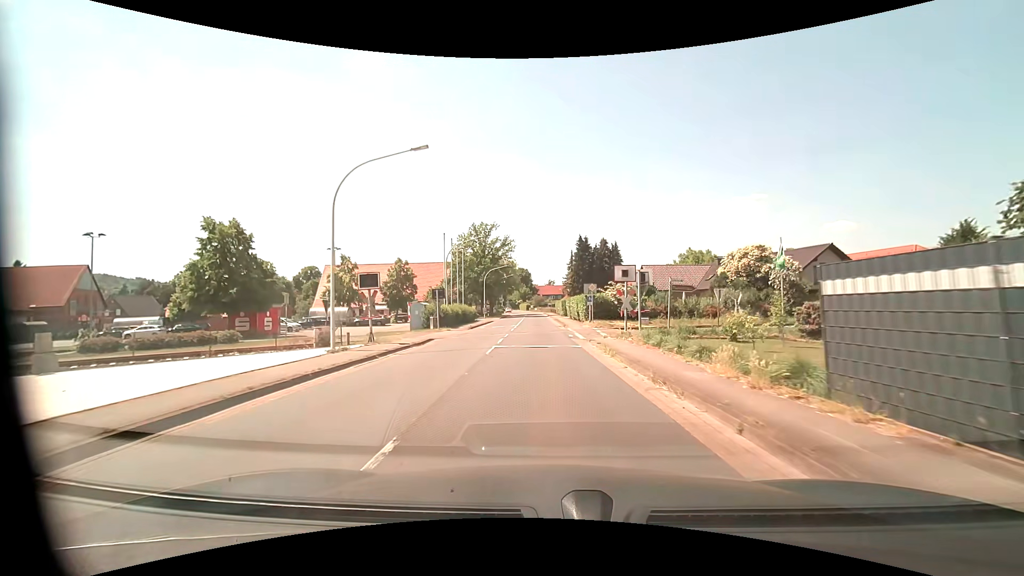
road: primary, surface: asphalt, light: Day
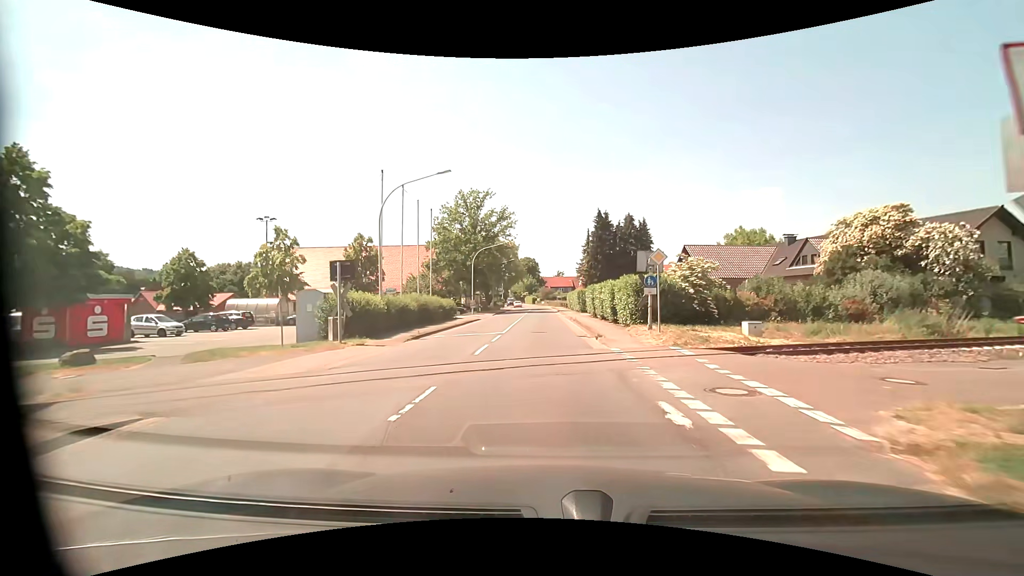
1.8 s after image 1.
(0.0, +18.6) m; -1°
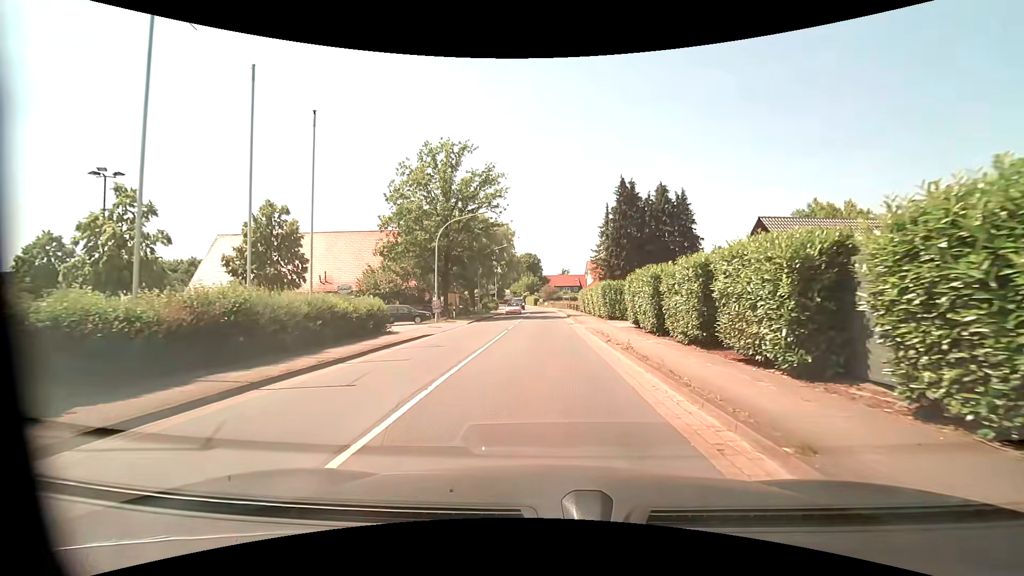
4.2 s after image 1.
(0.0, +18.6) m; 0°
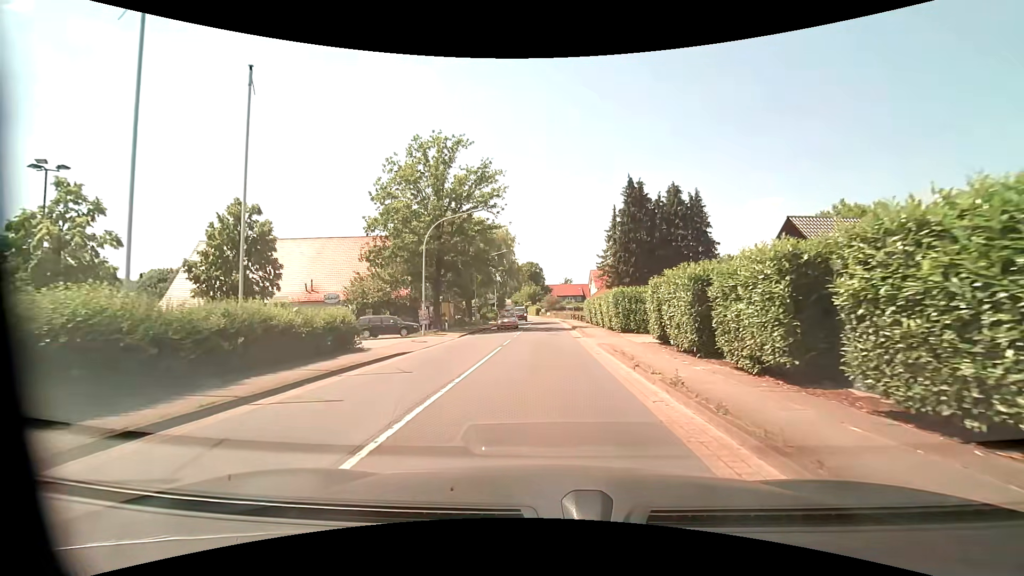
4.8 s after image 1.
(0.0, +4.3) m; -1°
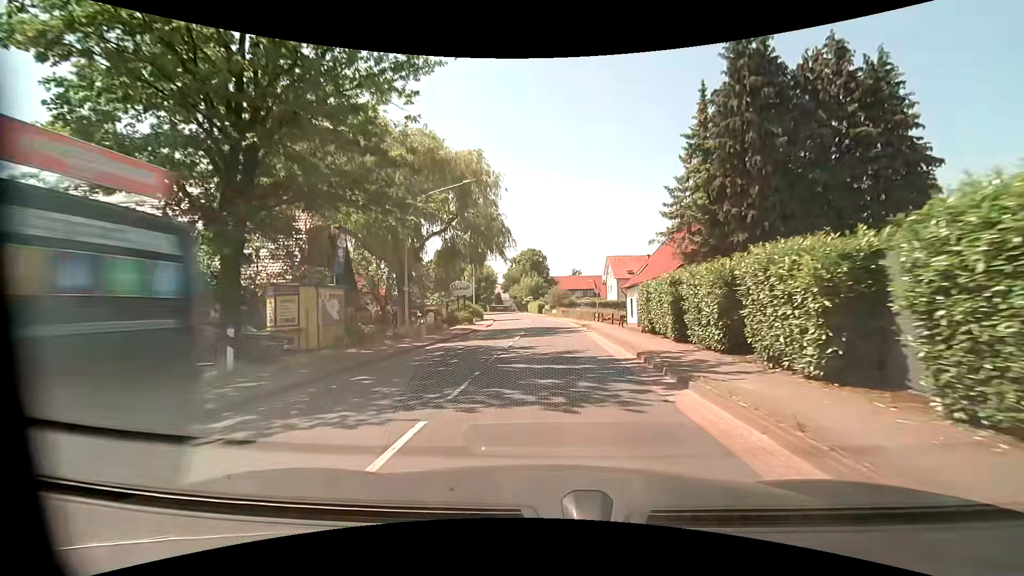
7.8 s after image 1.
(-0.1, +26.9) m; 0°
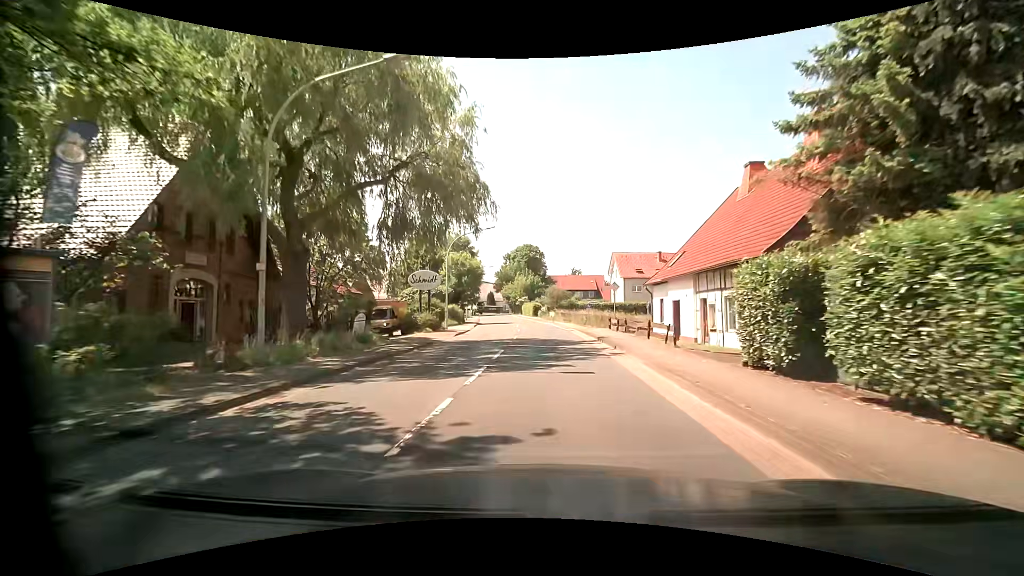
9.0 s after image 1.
(0.0, +12.2) m; 0°
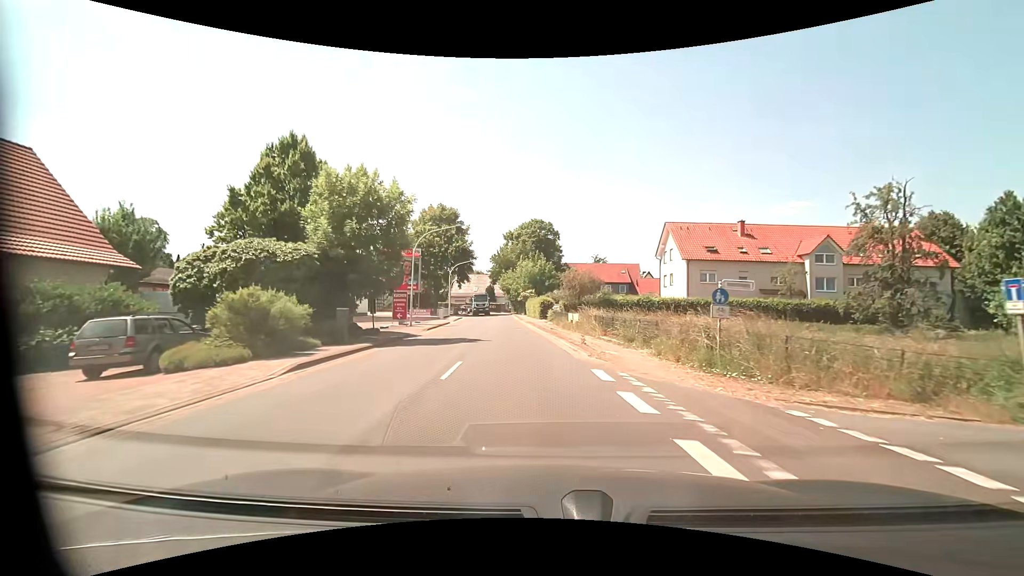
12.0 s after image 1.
(-0.1, +31.7) m; -1°
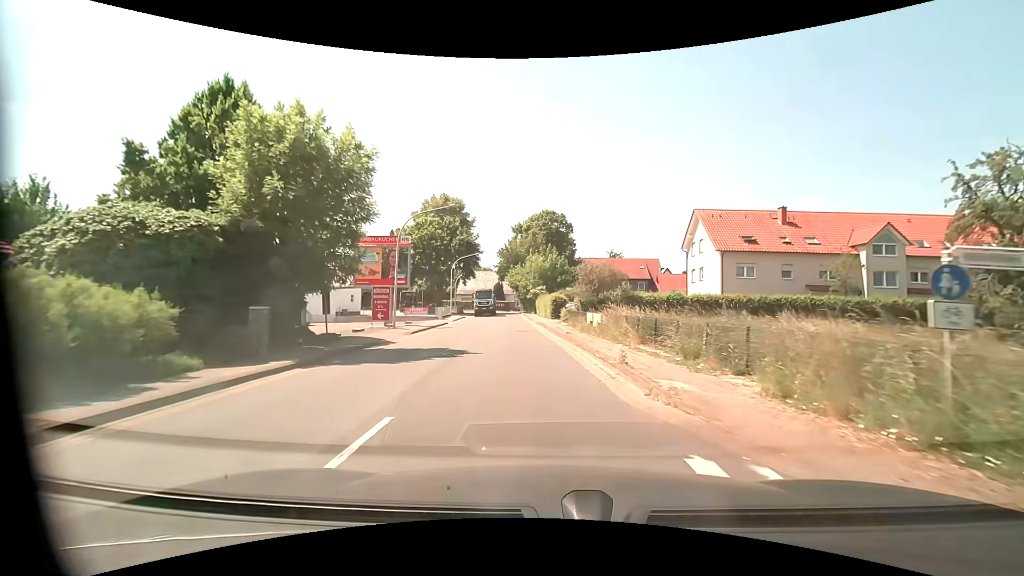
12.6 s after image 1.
(-0.1, +6.5) m; -1°
(0, +10) (-1, +20) (-2, +30) (-3, +40) (-3, +50) (-4, +60) (-5, +70) (-7, +80) (-9, +89) (-14, +98) m
